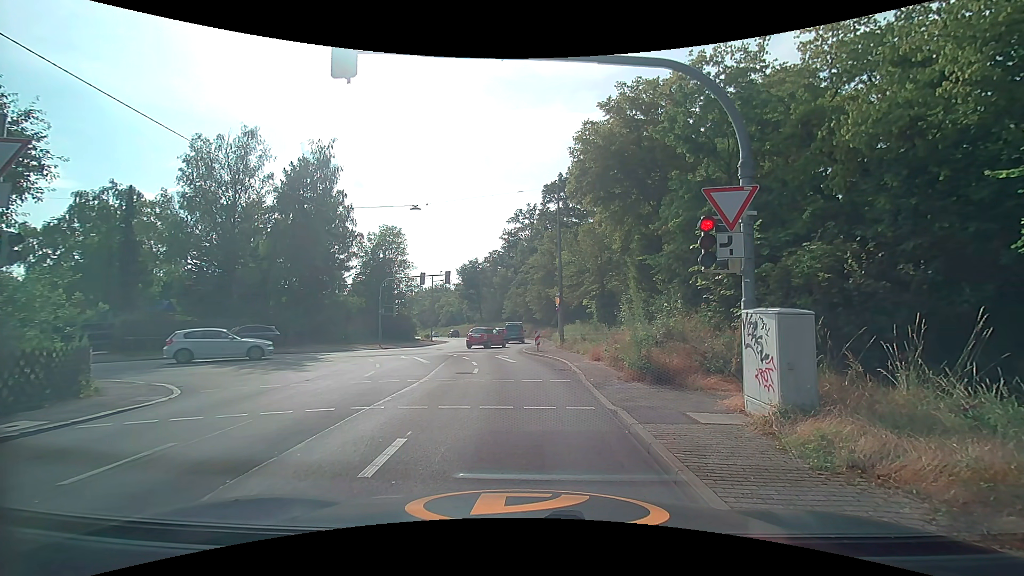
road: tertiary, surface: asphalt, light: Day
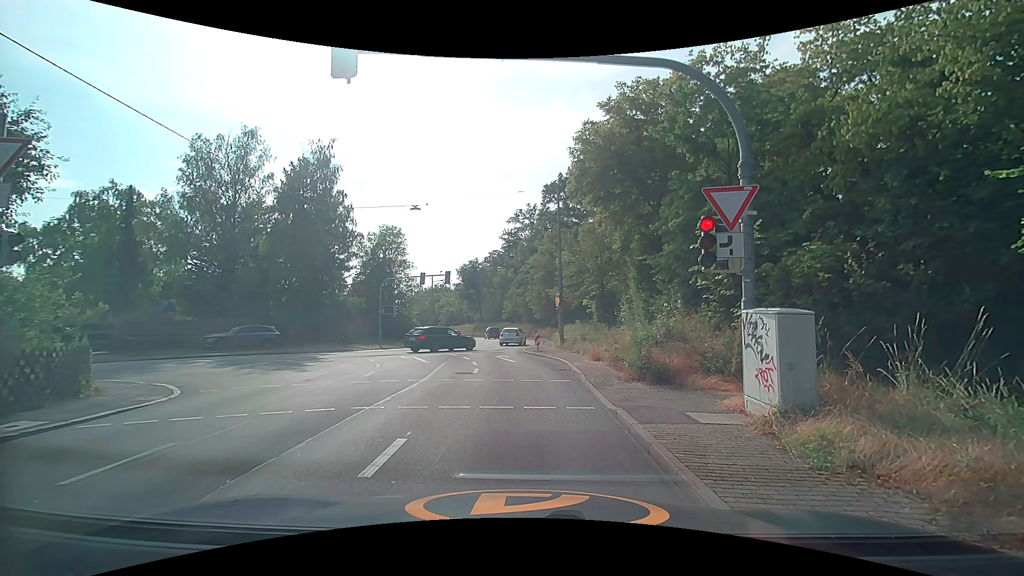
(0.0, 0.0) m; 0°
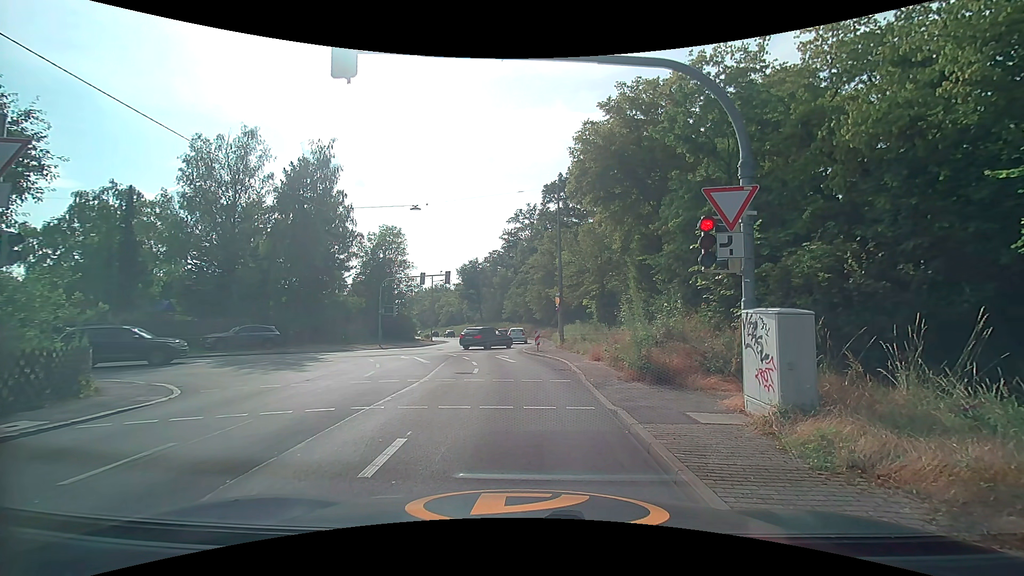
(0.0, 0.0) m; 0°
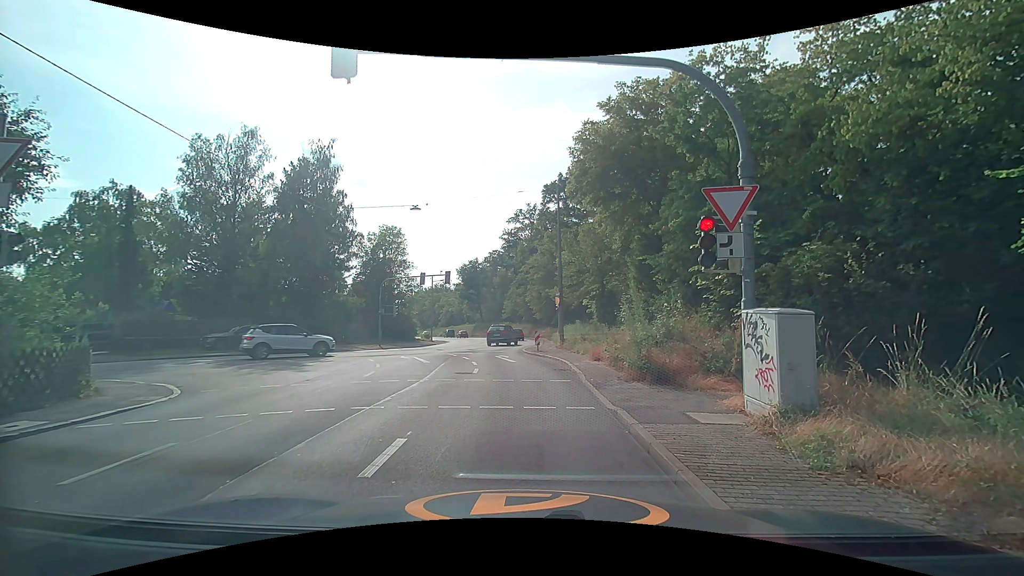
(0.0, 0.0) m; 0°
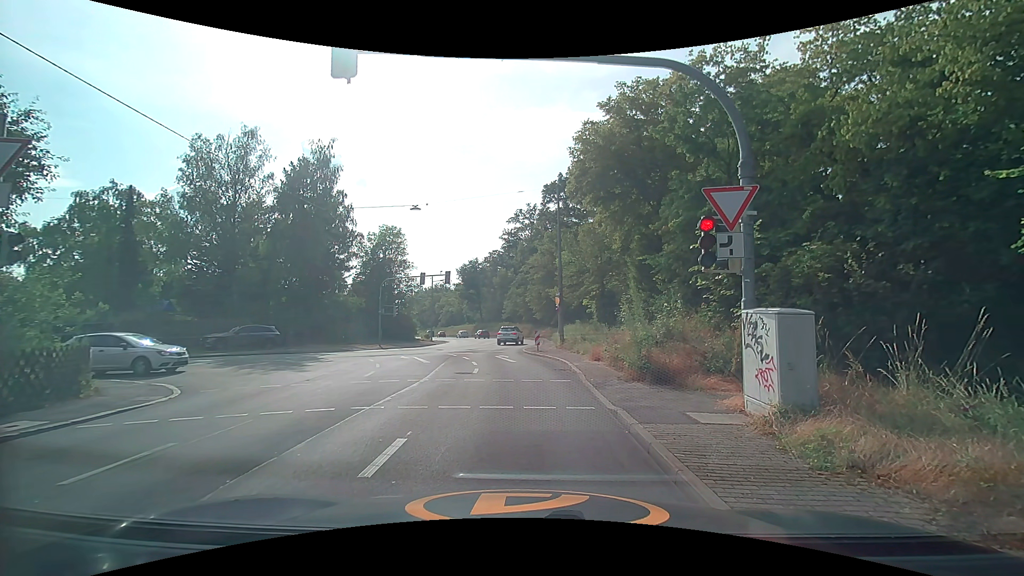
(0.0, 0.0) m; 0°
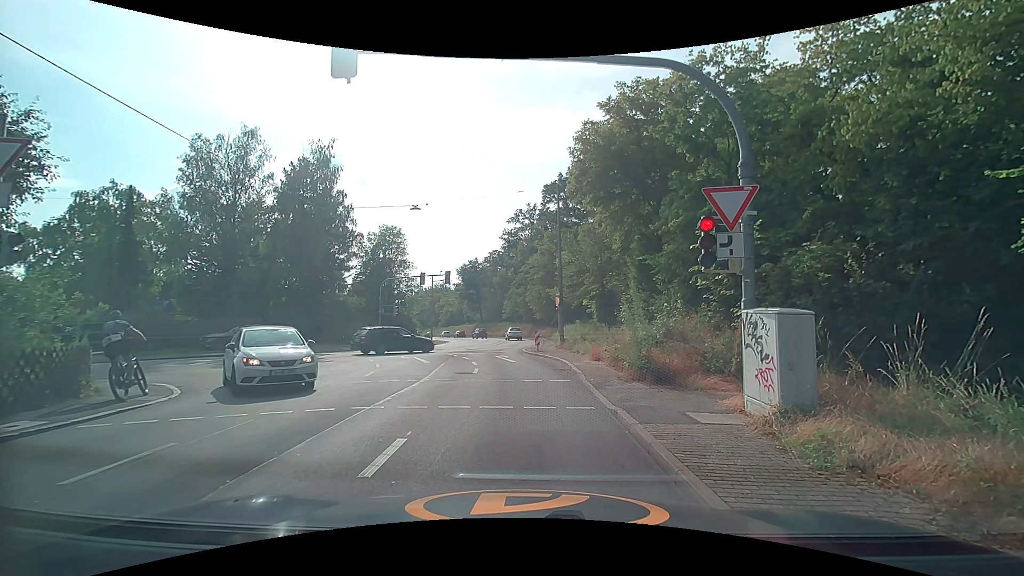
(0.0, 0.0) m; 0°
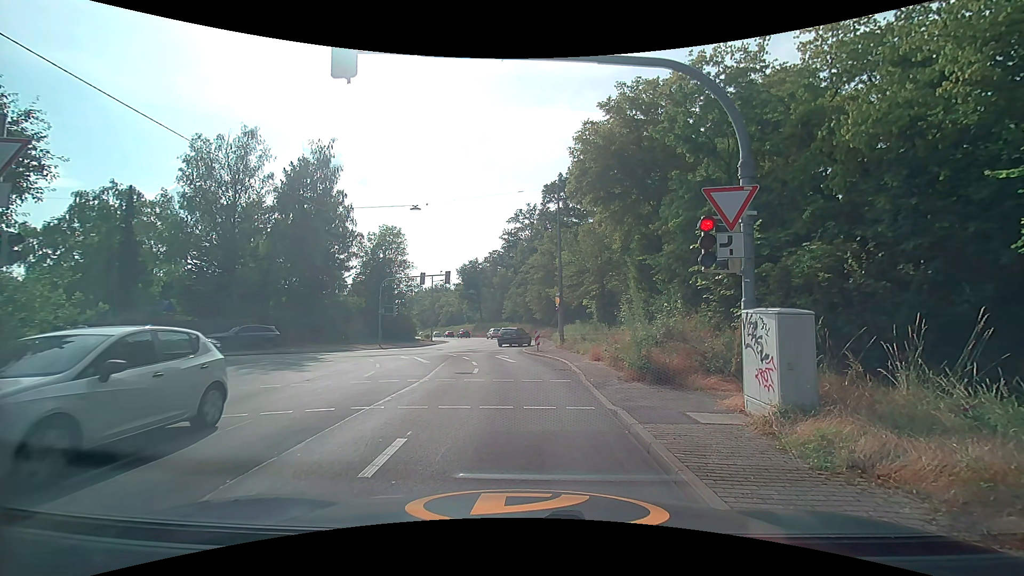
(0.0, 0.0) m; 0°
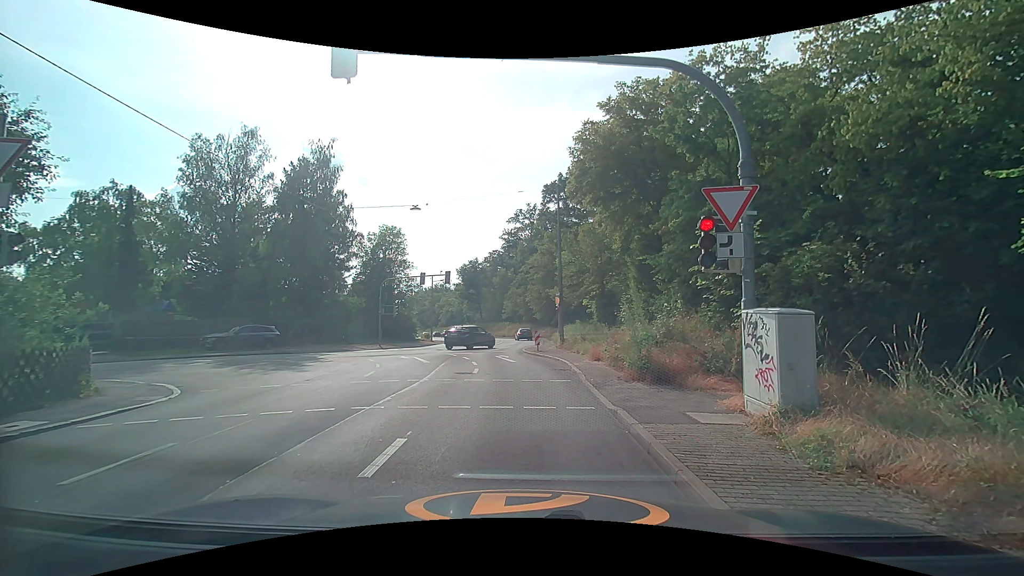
(0.0, 0.0) m; 0°
